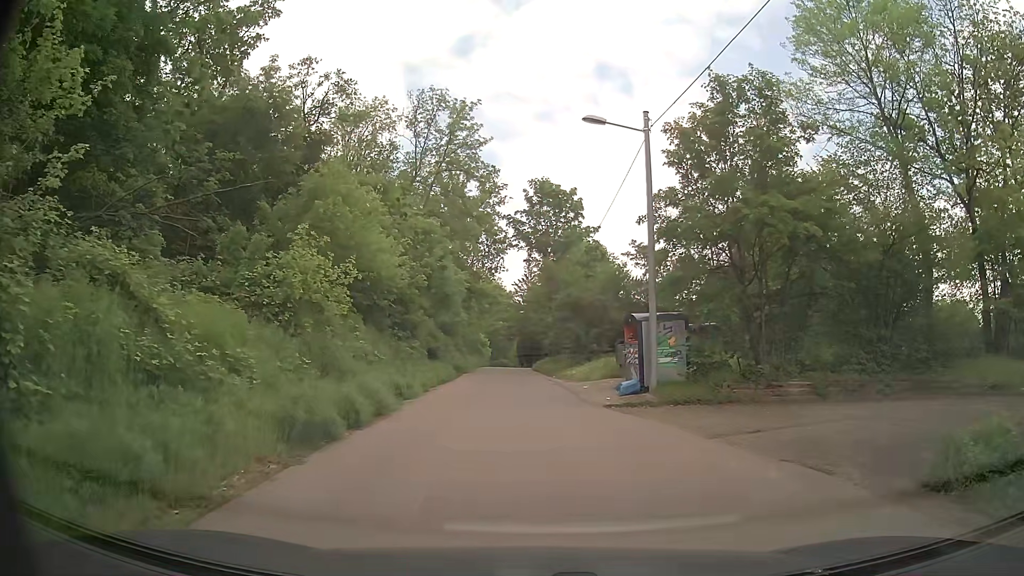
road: residential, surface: asphalt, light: Day
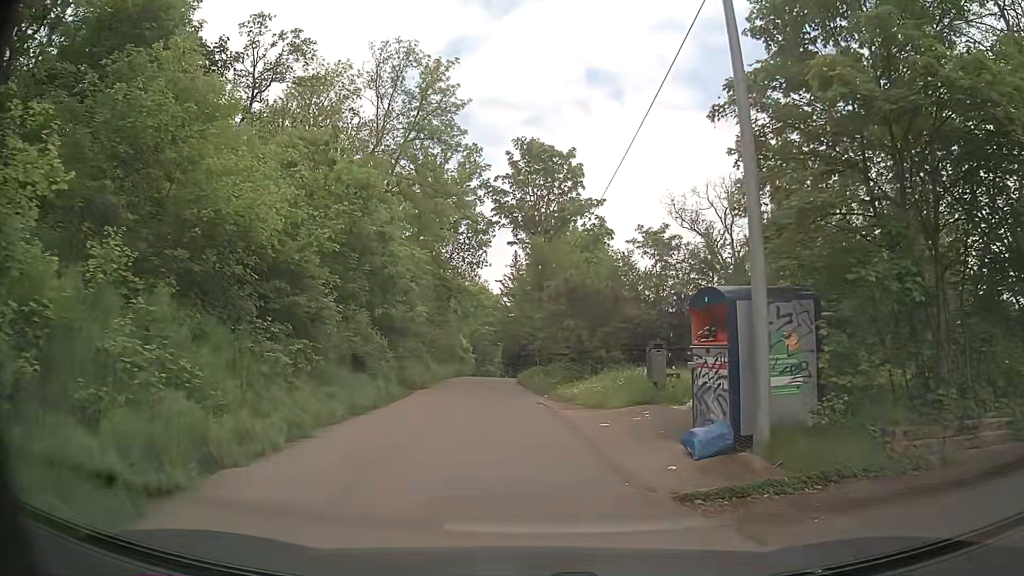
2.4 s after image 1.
(+0.2, +9.4) m; +2°
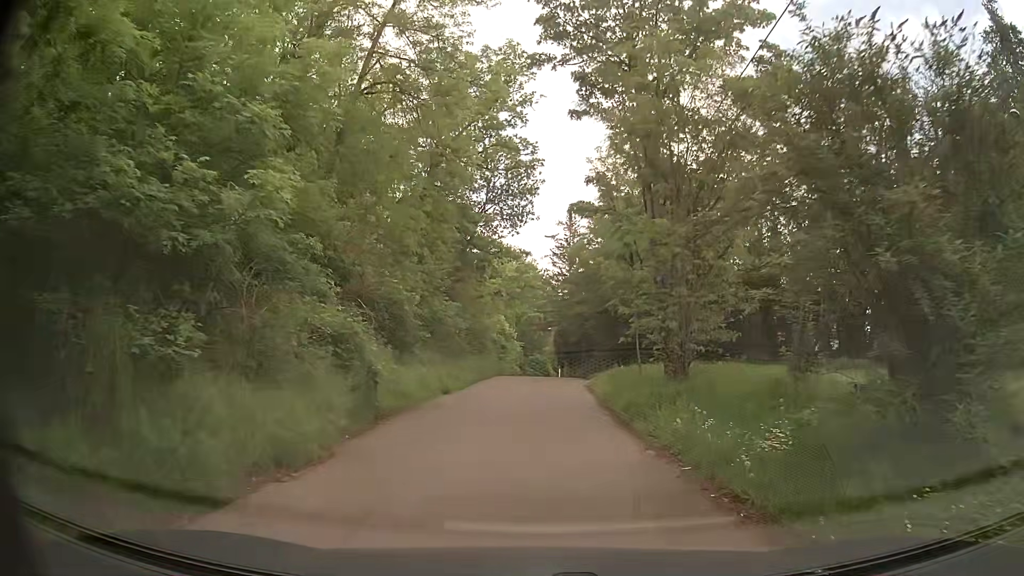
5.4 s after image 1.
(-1.0, +17.6) m; -4°
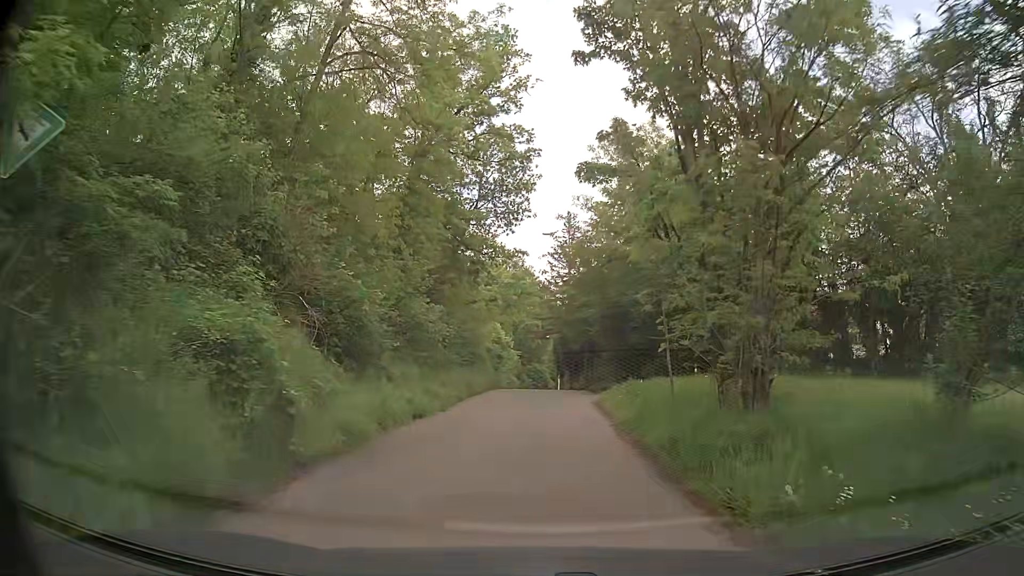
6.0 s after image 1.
(0.0, +3.8) m; -1°
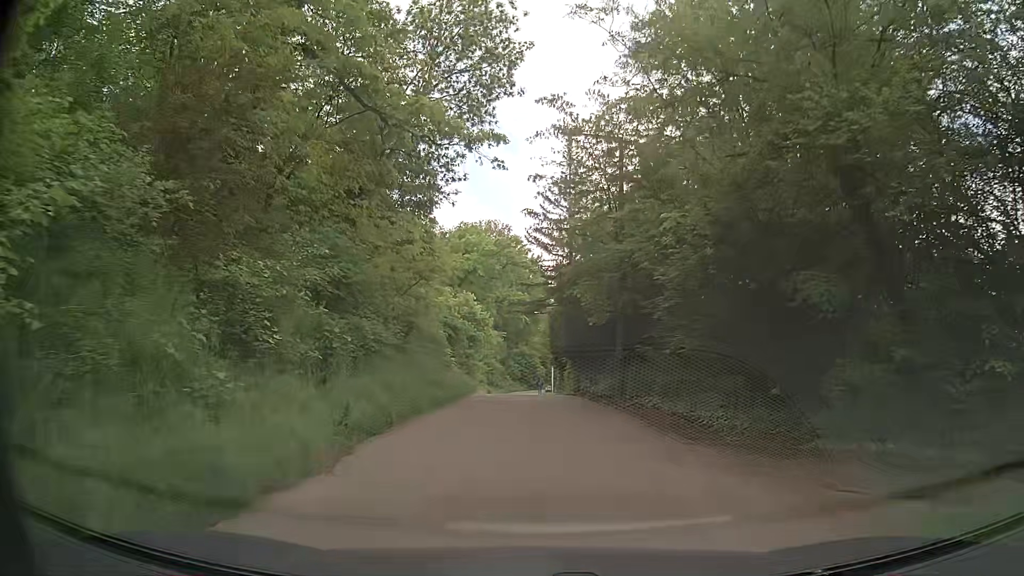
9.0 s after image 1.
(+0.5, +17.9) m; +2°
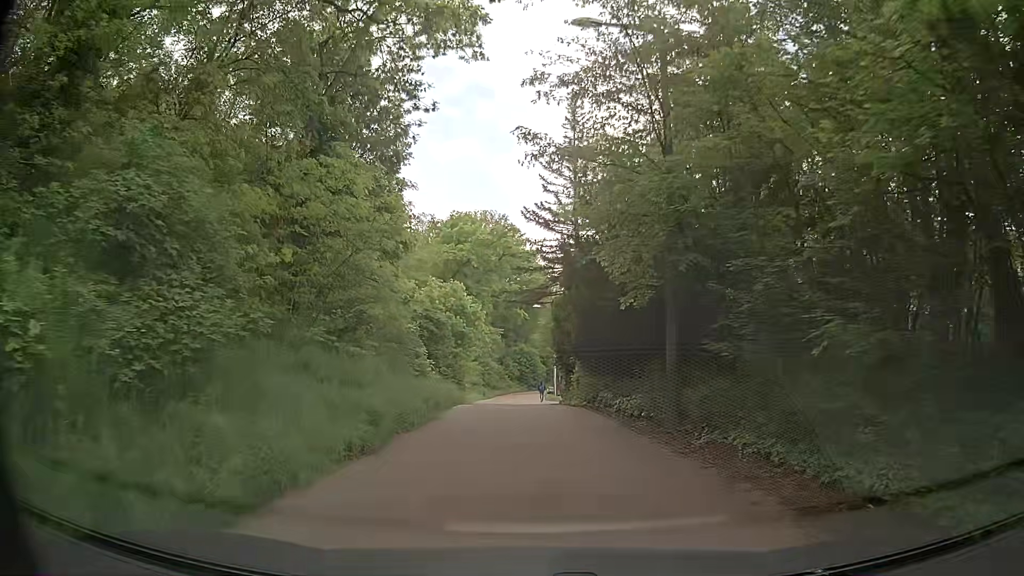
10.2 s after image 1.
(0.0, +7.4) m; 0°
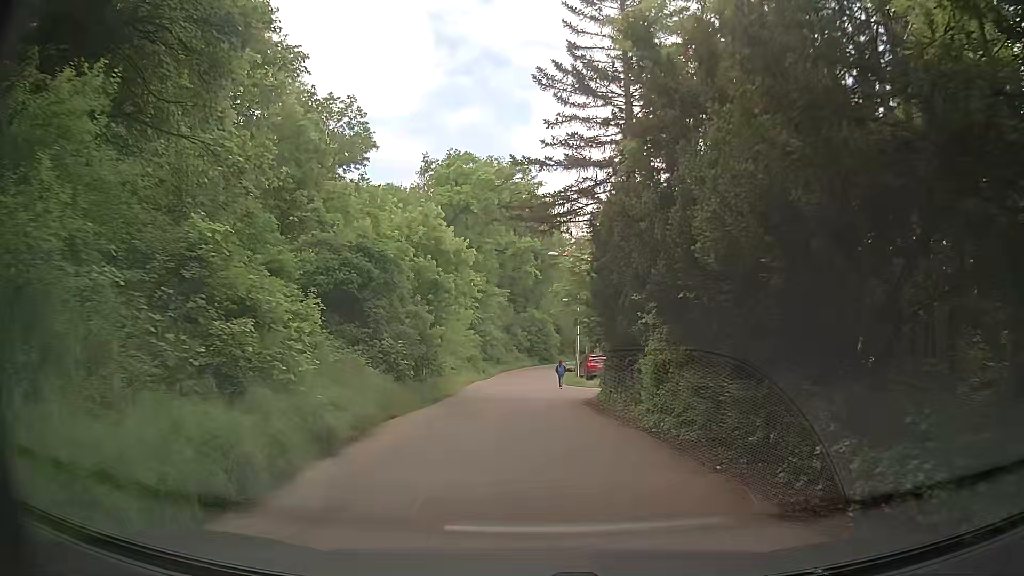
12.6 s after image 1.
(-0.4, +15.7) m; -3°
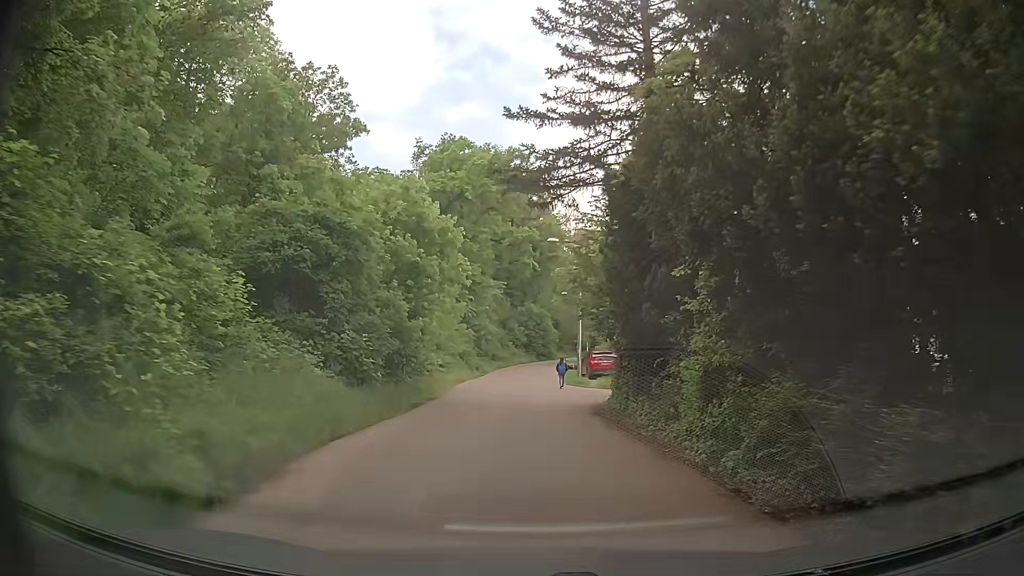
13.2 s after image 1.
(0.0, +3.9) m; +1°
(0, +10) (0, +20) (-1, +30) (-1, +40) (0, +50) (+1, +60) (+2, +70) (+4, +80) (+6, +89) (+10, +99) m
